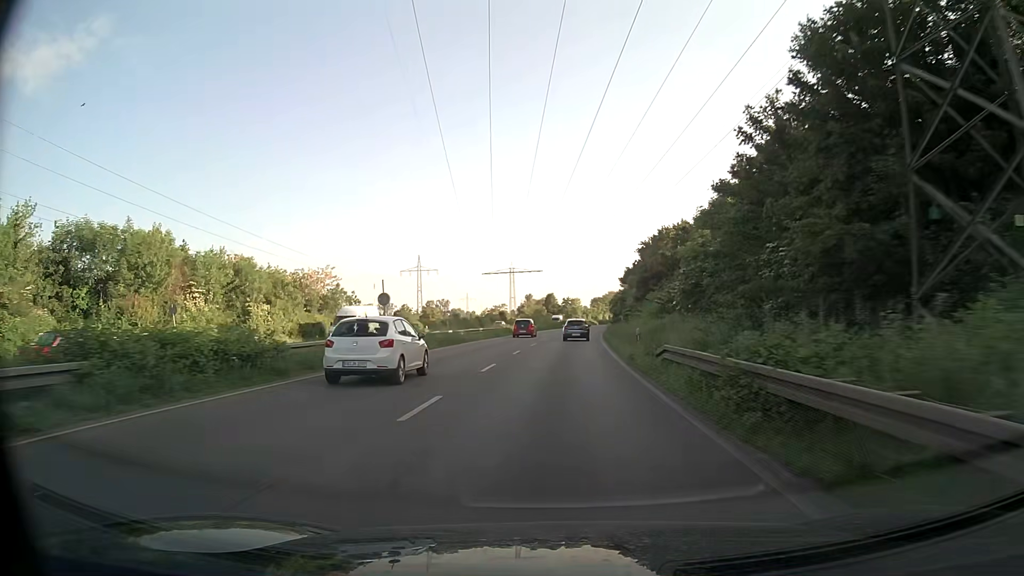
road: trunk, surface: asphalt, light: Day
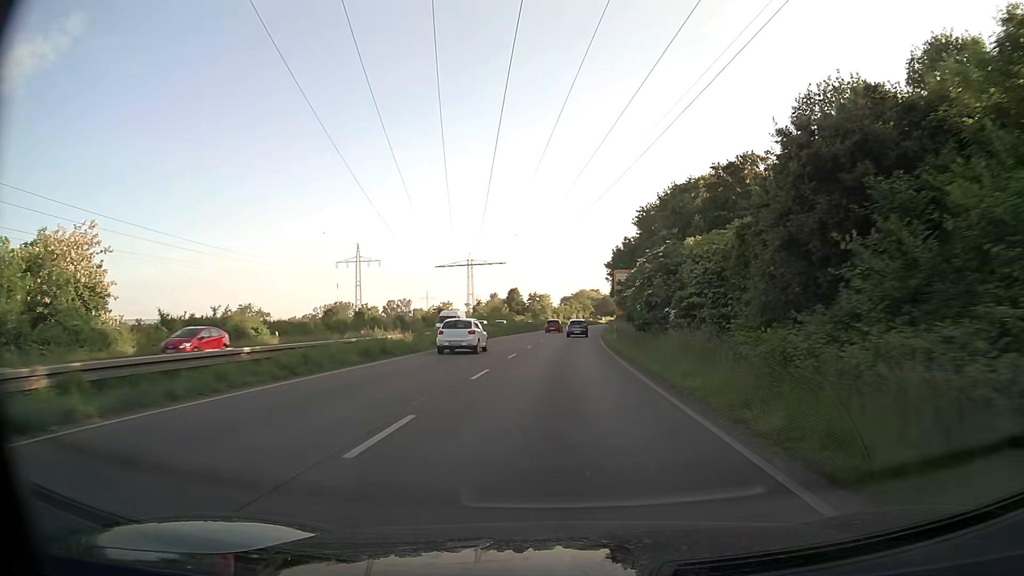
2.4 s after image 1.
(+0.9, +38.6) m; +3°
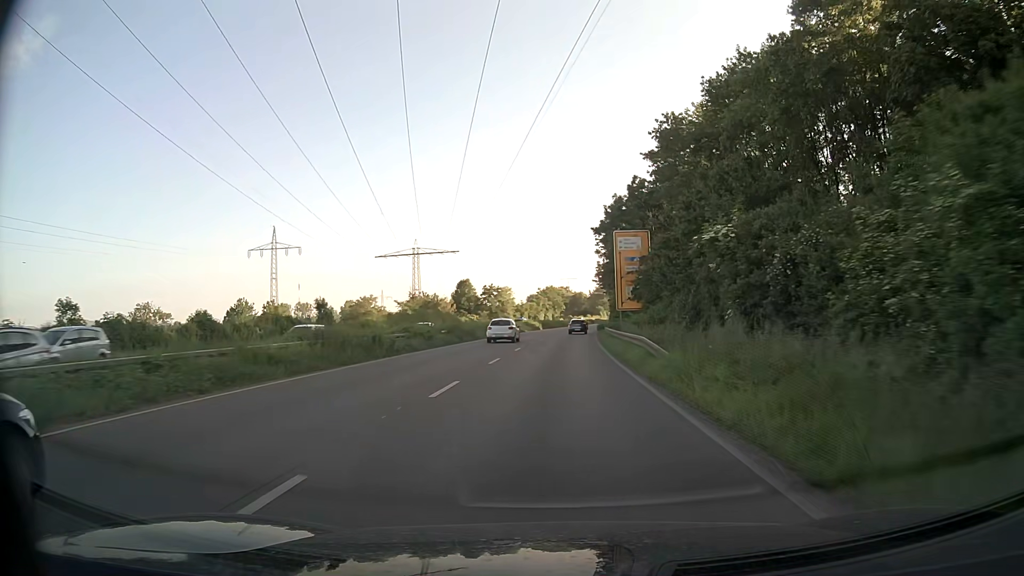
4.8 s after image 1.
(+1.1, +39.9) m; +3°
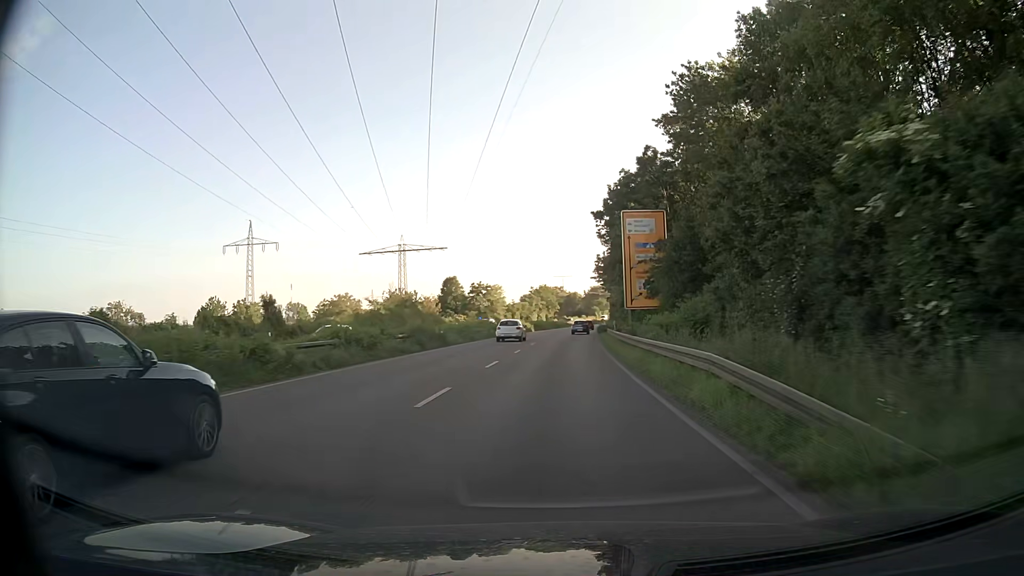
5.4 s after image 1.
(+0.1, +10.1) m; +1°
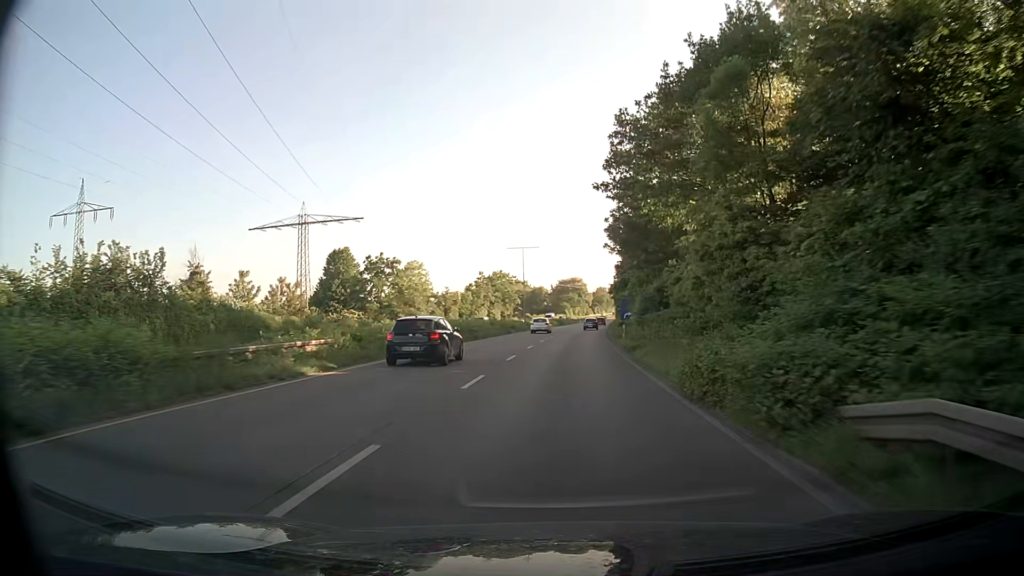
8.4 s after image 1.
(+1.1, +51.4) m; +3°
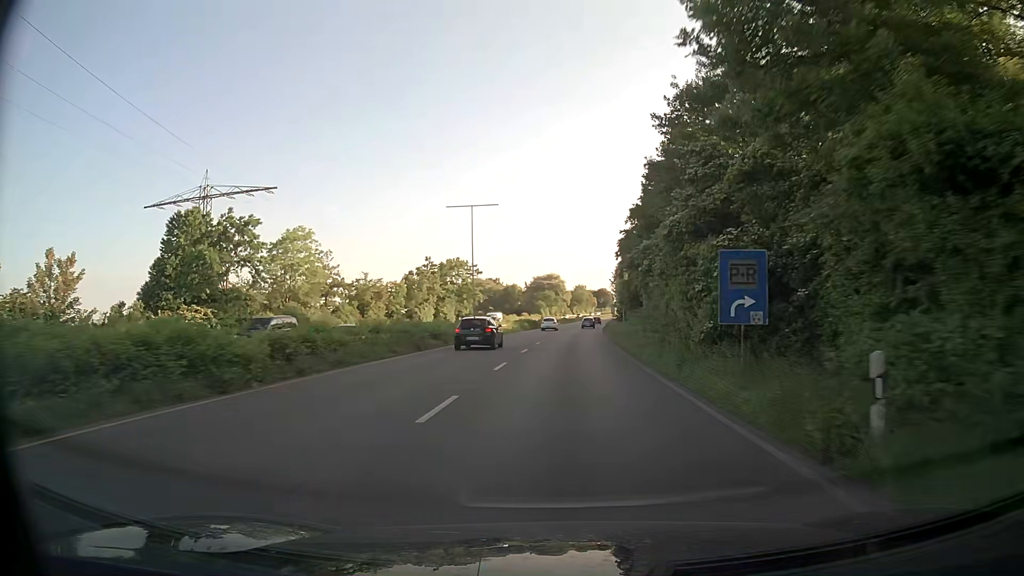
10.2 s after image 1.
(+0.7, +31.3) m; +2°
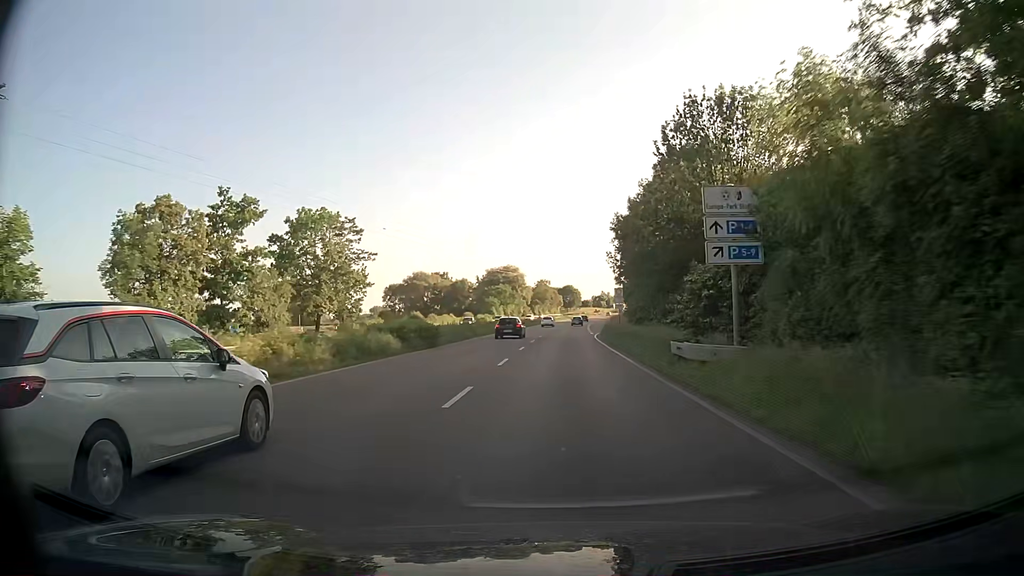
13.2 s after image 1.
(+1.4, +52.6) m; +3°
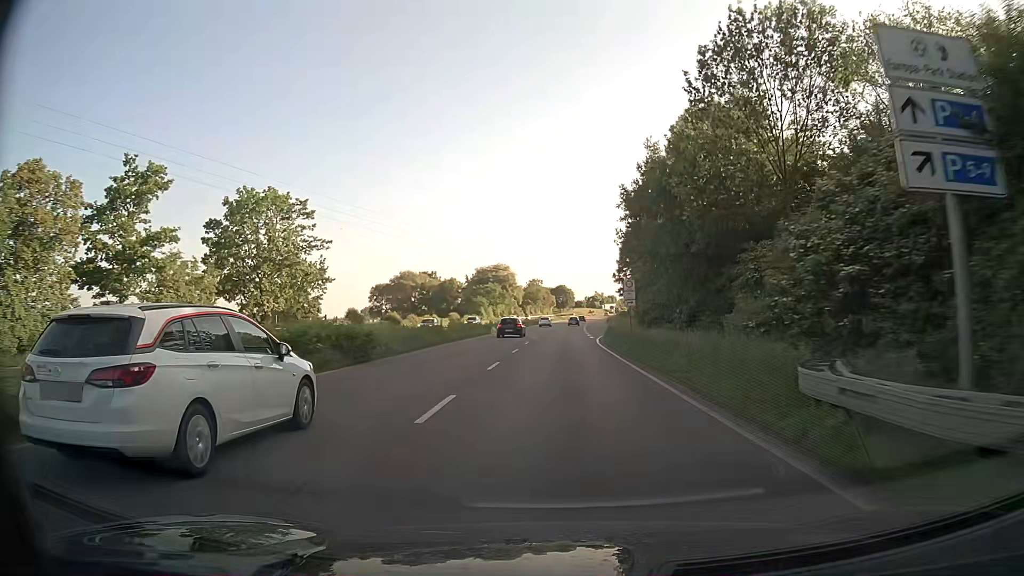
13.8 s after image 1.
(0.0, +10.6) m; +1°
(0, +10) (0, +20) (0, +30) (+1, +40) (+1, +50) (+1, +60) (+2, +70) (+2, +80) (+2, +90) (+3, +100) m
